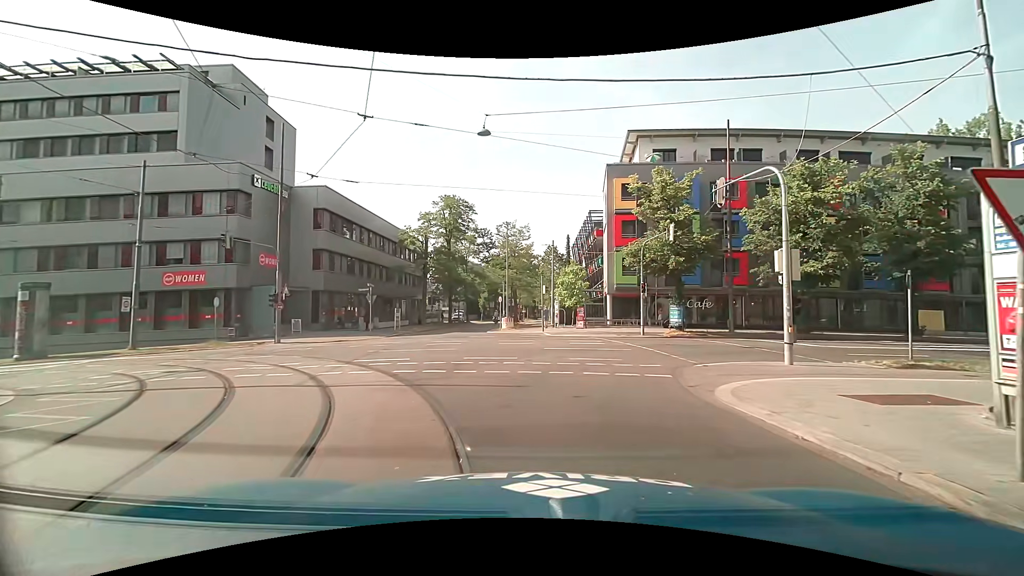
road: residential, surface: asphalt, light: Day
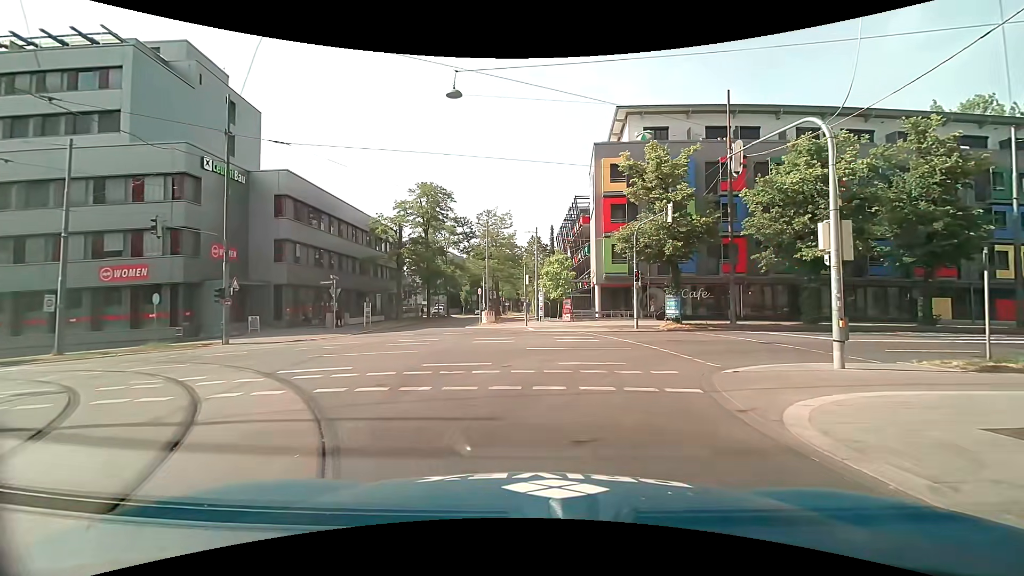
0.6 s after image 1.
(+0.1, +3.0) m; +2°
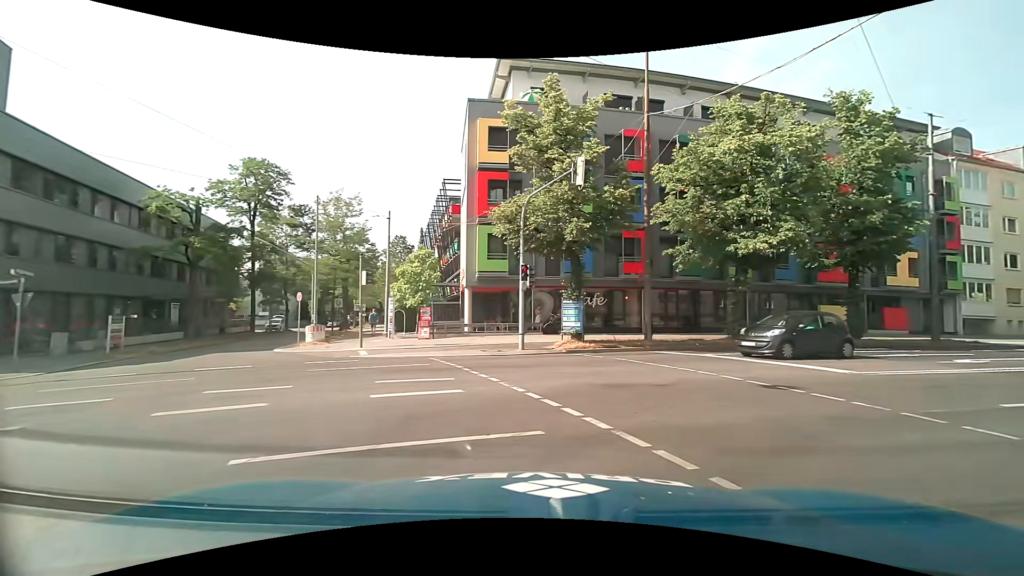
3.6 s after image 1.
(+0.7, +9.4) m; +12°
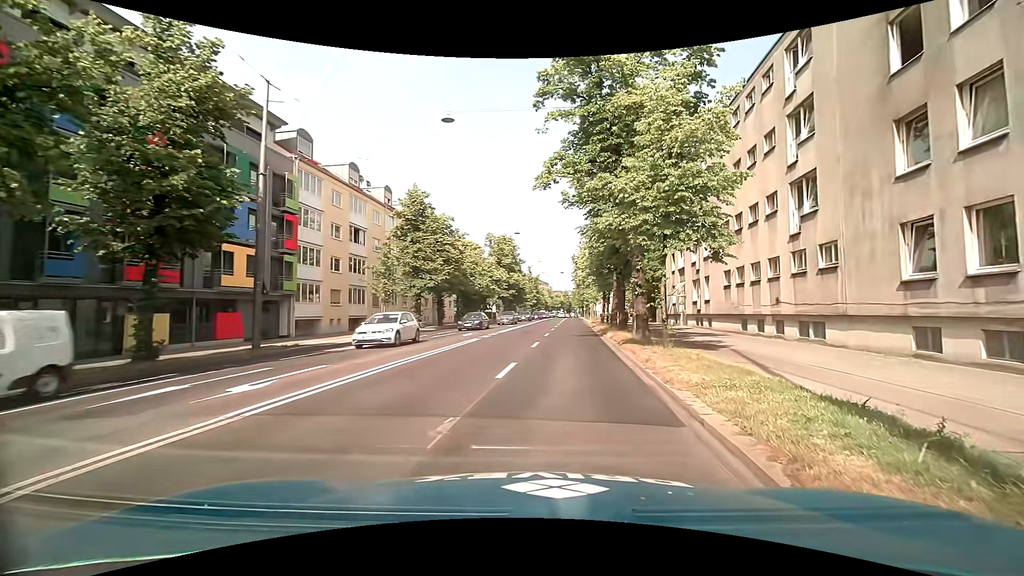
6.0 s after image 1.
(+5.7, +7.8) m; +66°
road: primary
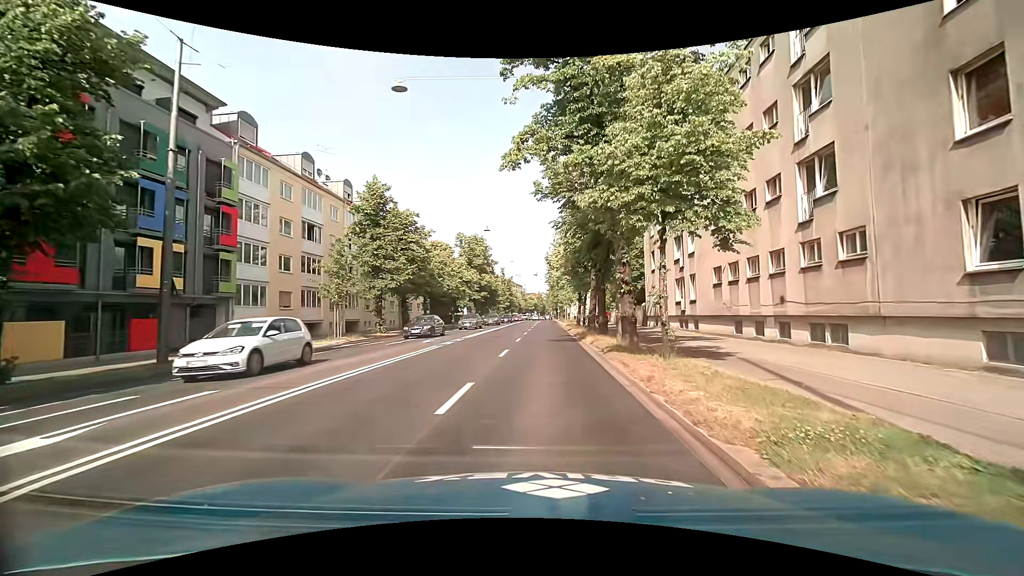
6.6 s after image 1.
(+0.1, +3.4) m; +2°
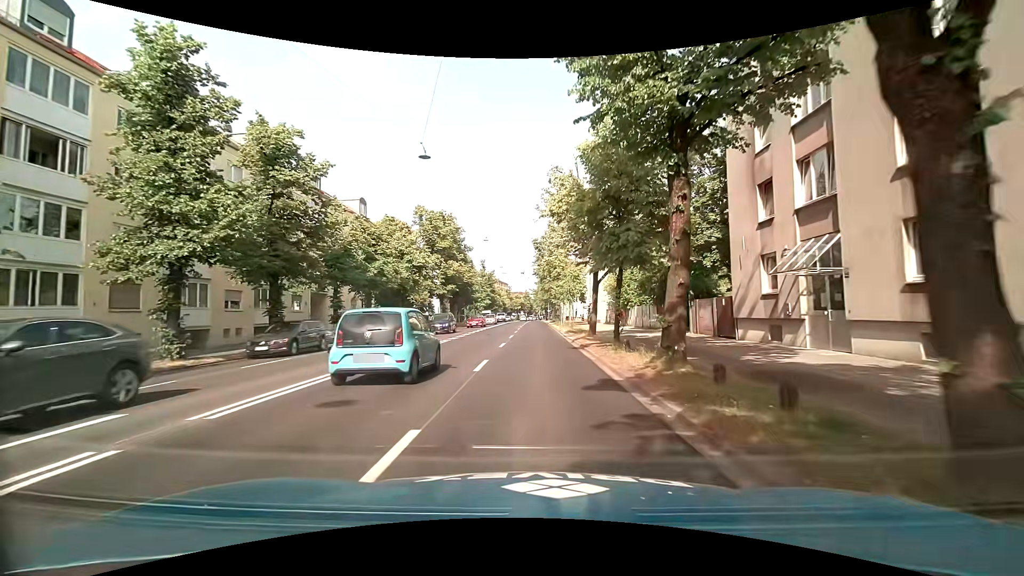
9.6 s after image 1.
(+0.3, +22.4) m; +1°
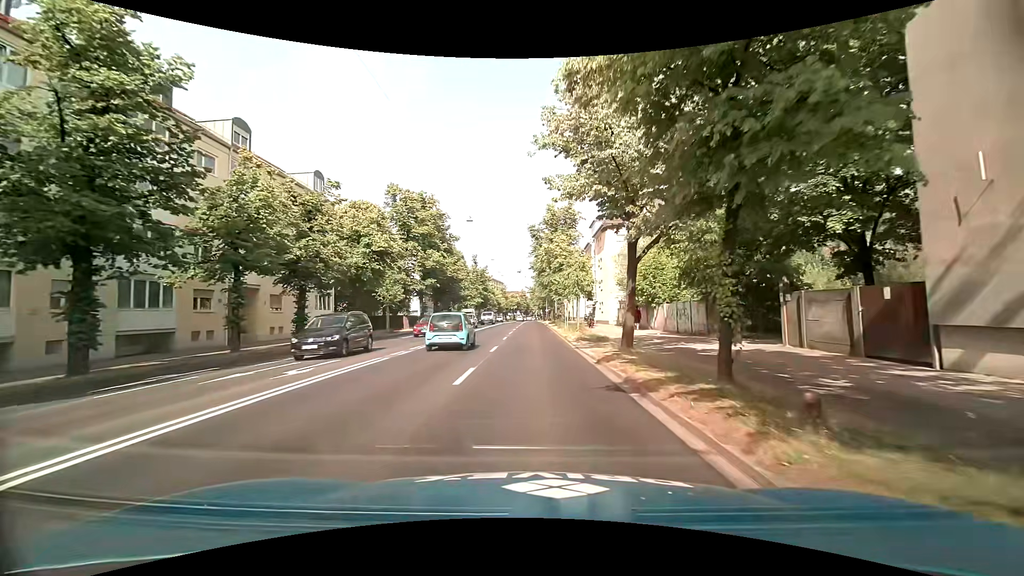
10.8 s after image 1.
(-0.1, +11.3) m; -1°
